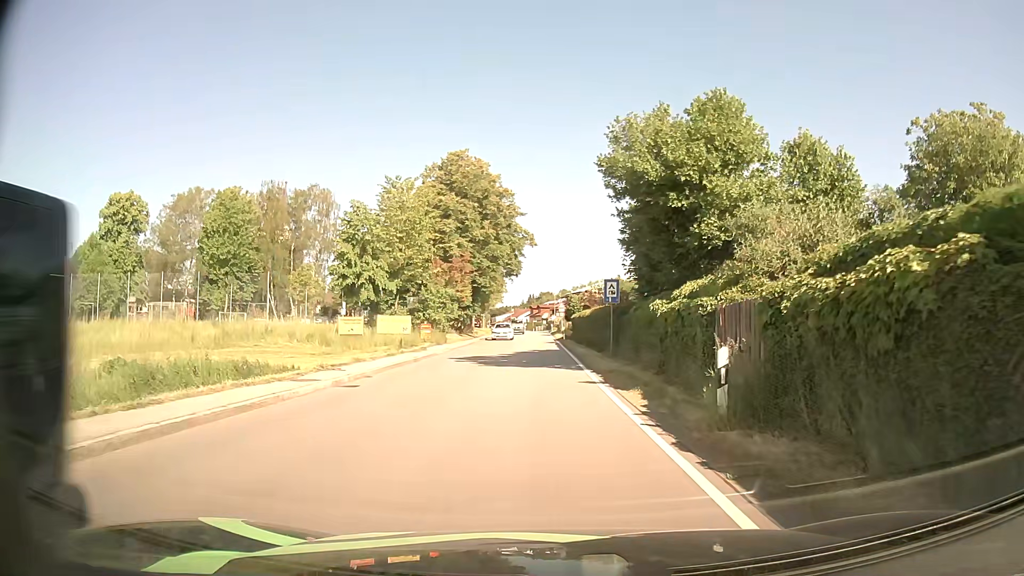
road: secondary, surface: asphalt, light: Day
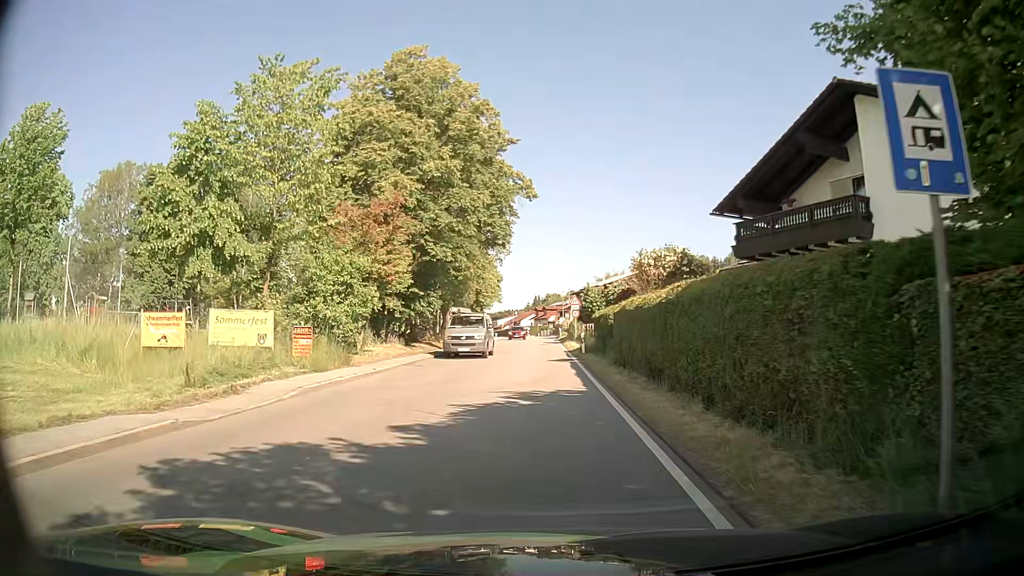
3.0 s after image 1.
(-0.1, +21.9) m; -1°
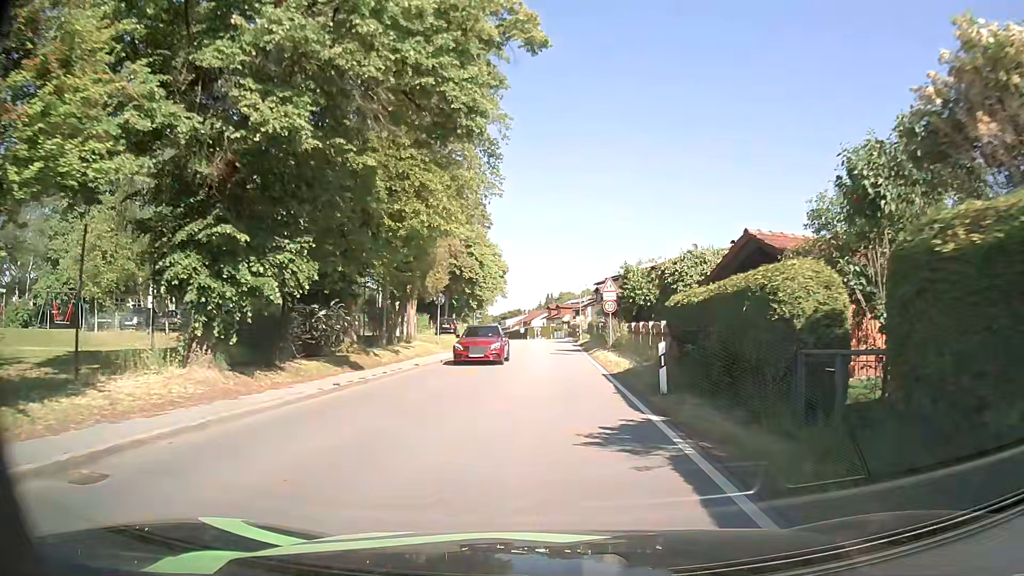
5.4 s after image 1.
(-0.1, +18.8) m; -1°
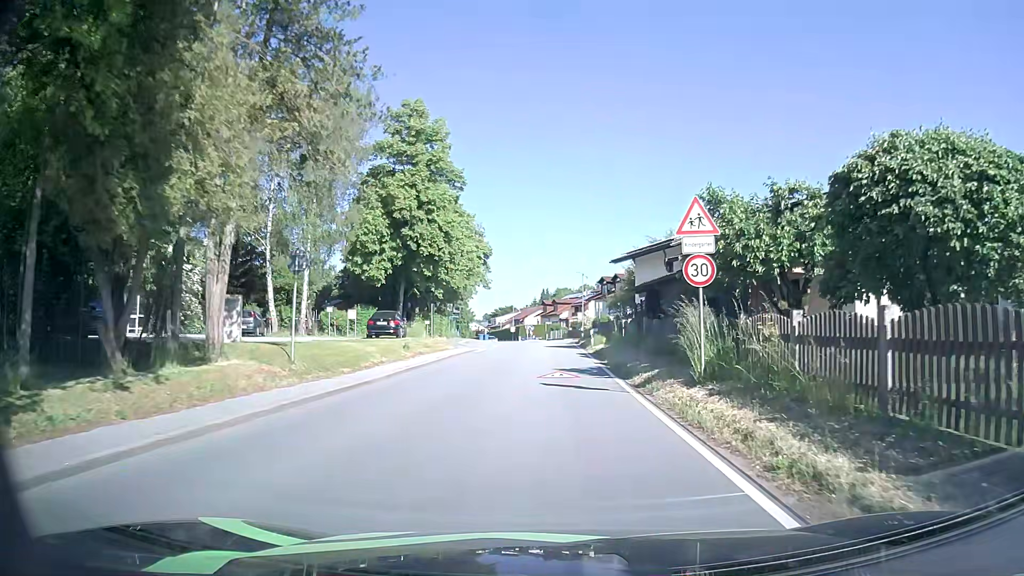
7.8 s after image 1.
(+0.3, +19.9) m; +1°
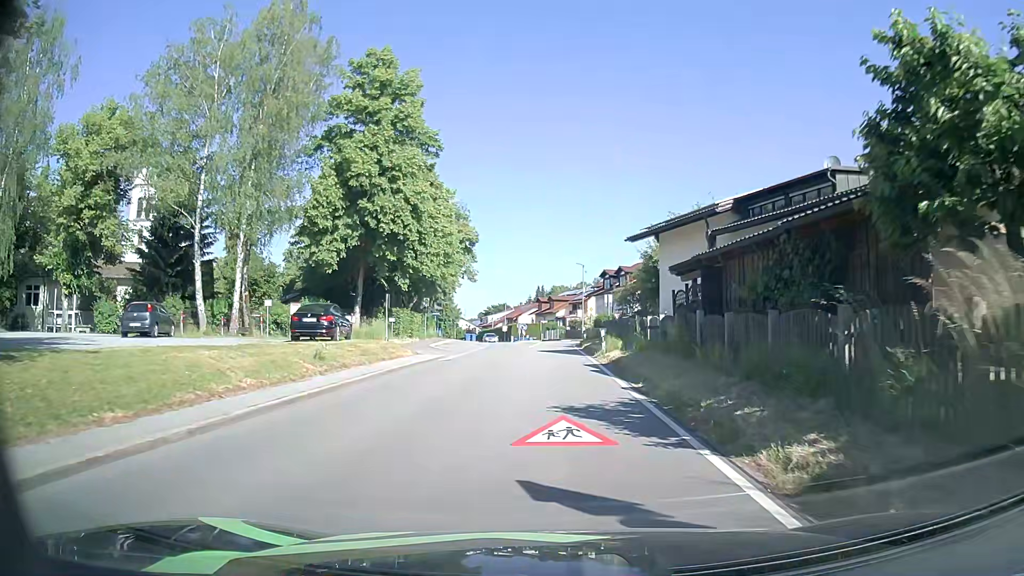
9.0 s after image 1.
(0.0, +10.2) m; 0°
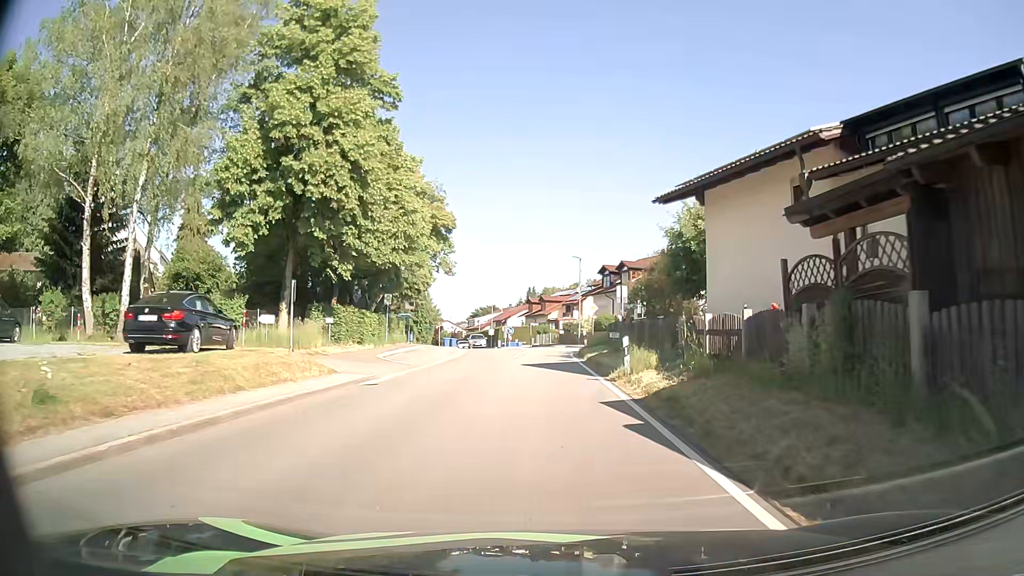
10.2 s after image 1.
(+0.2, +10.4) m; +1°
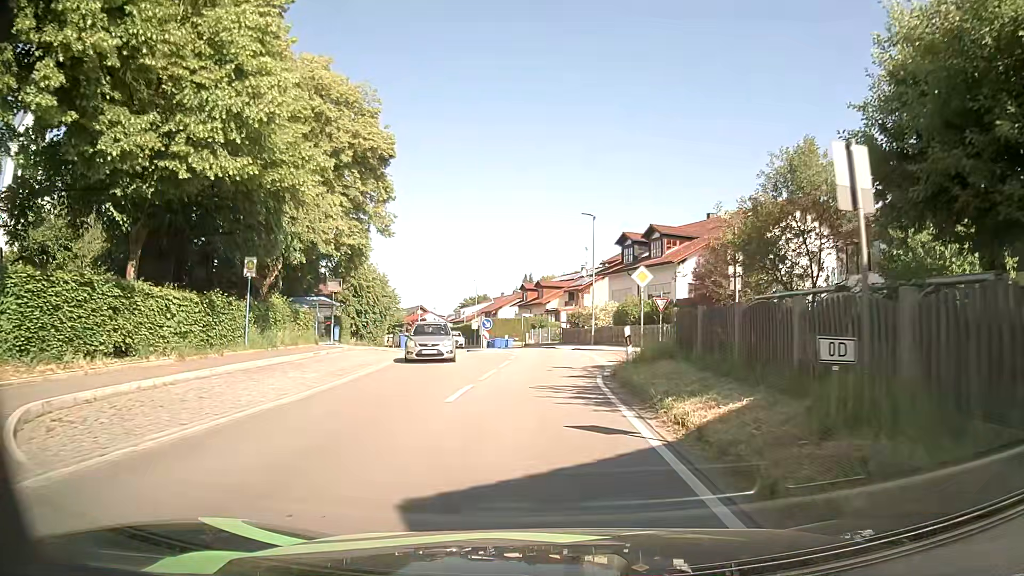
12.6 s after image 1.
(0.0, +20.5) m; 0°
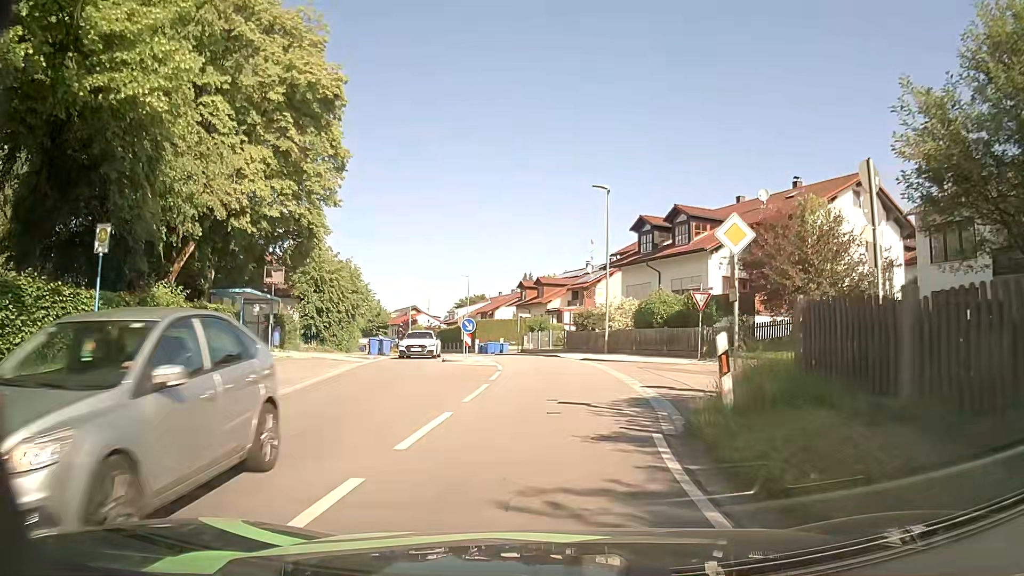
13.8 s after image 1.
(0.0, +8.9) m; 0°
